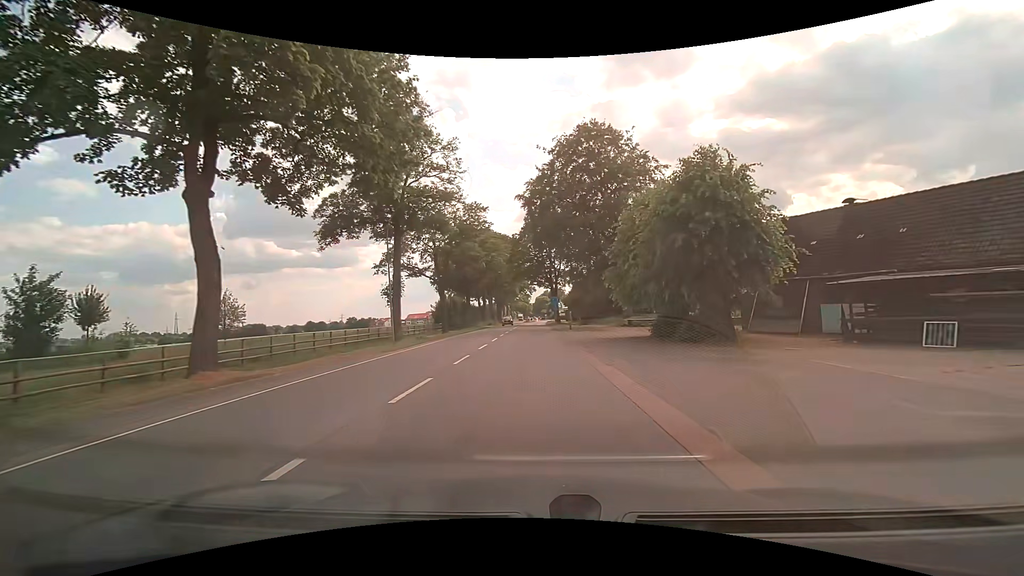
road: secondary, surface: asphalt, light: Day
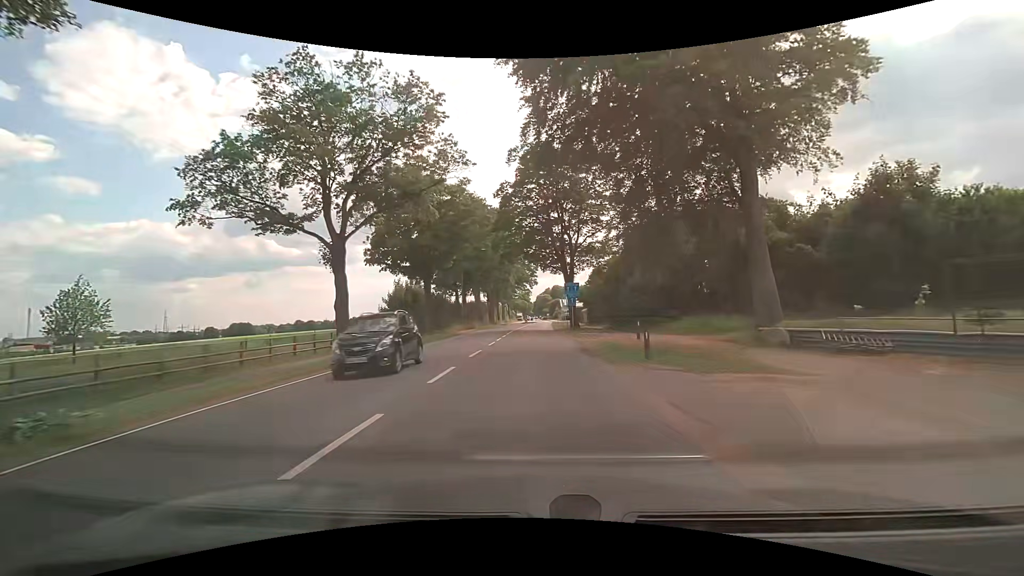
(0.0, +28.3) m; 0°
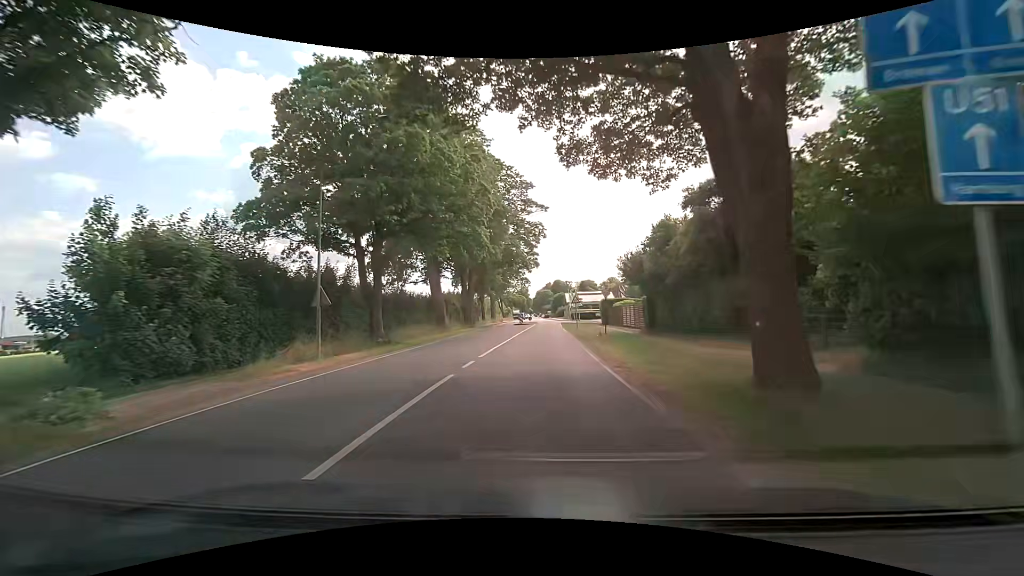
(0.0, +36.7) m; 0°
(0, +10) (0, +20) (0, +30) (+1, +40) (+1, +50) (+2, +60) (+2, +70) (+2, +80) (+2, +90) (+3, +100) m
